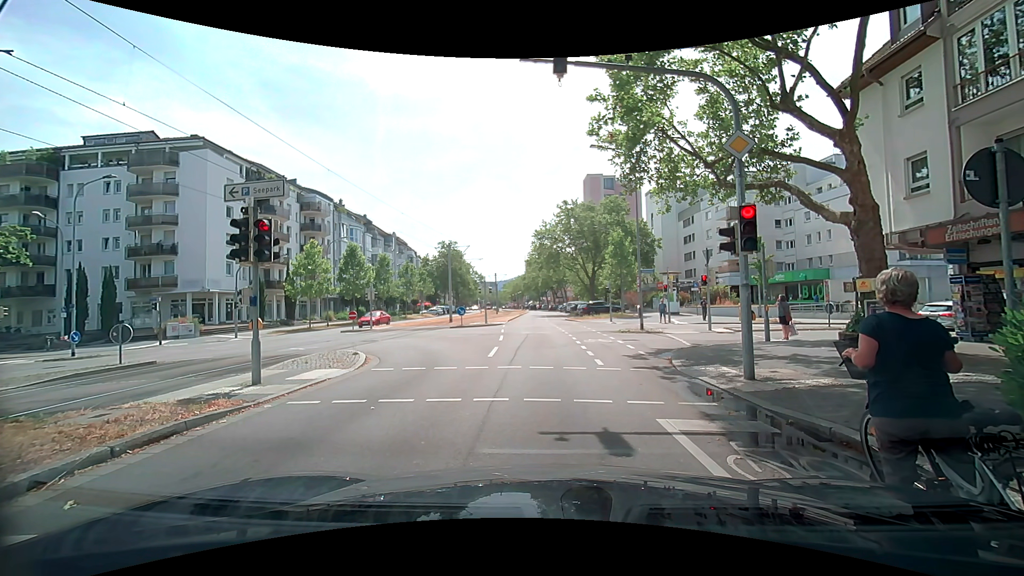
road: tertiary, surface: asphalt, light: Day
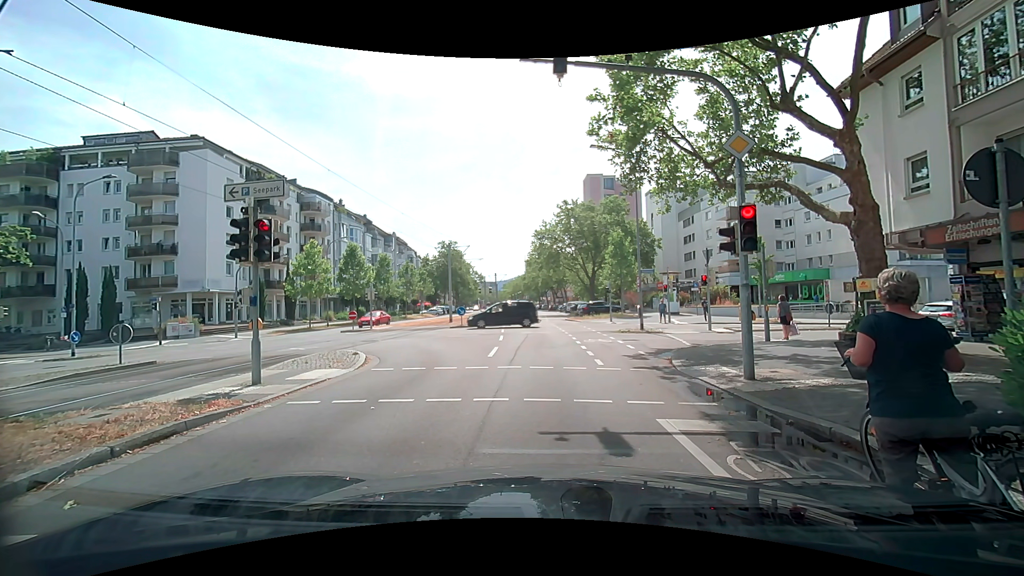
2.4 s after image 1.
(0.0, 0.0) m; 0°
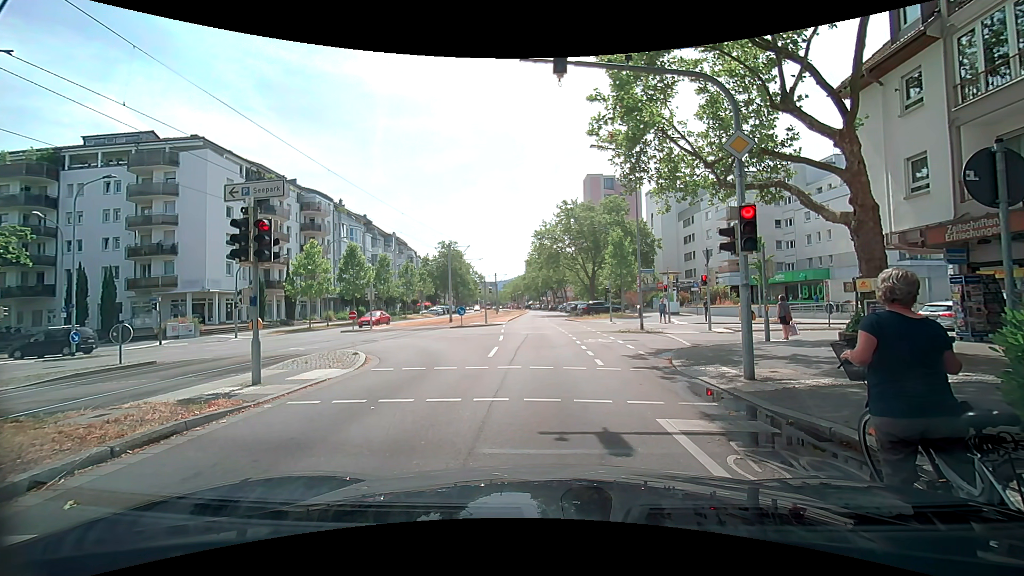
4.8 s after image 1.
(0.0, 0.0) m; 0°
(-1, +10) (-2, +20) (-2, +30) (-3, +40) (-4, +50) (-4, +60) (-5, +70) (-5, +80) (-5, +90) (-6, +100) m
